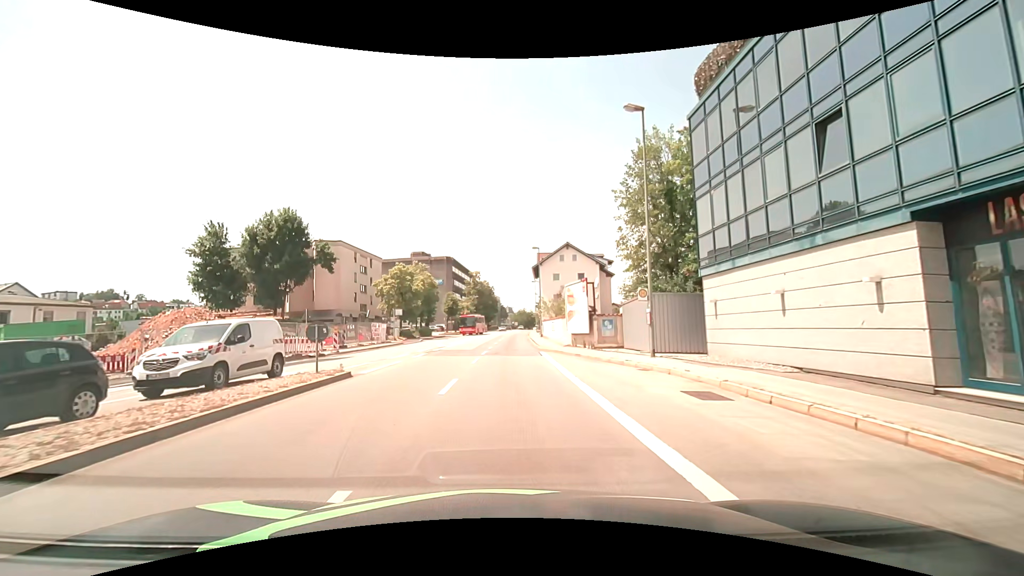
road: primary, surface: asphalt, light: Day
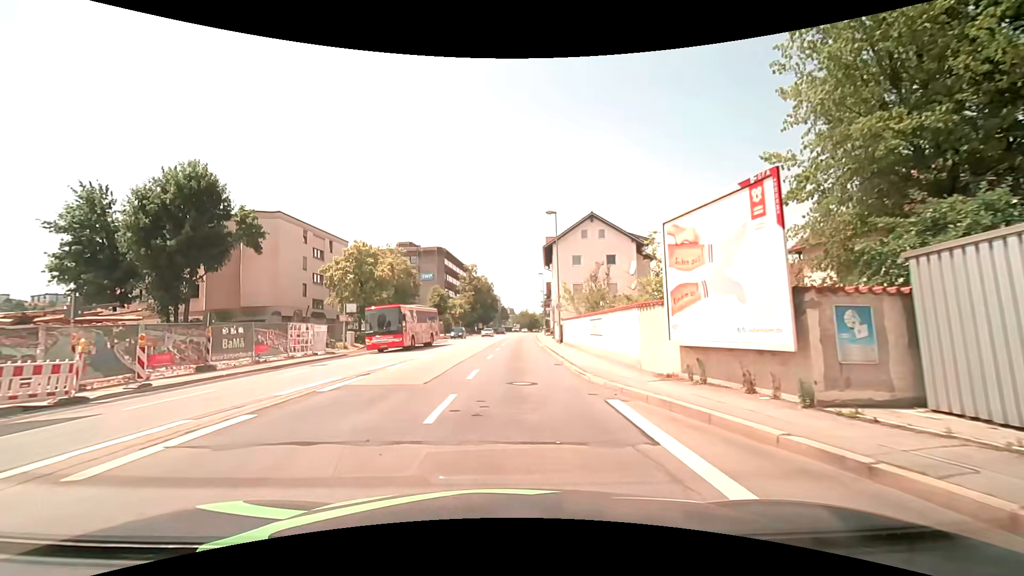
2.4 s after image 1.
(0.0, +18.4) m; 0°
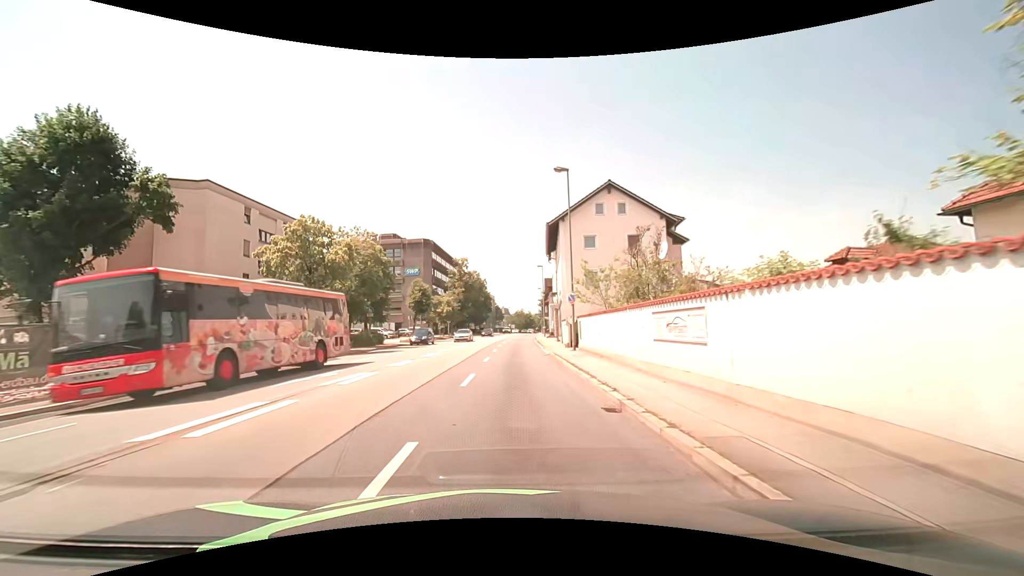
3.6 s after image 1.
(0.0, +10.7) m; +1°
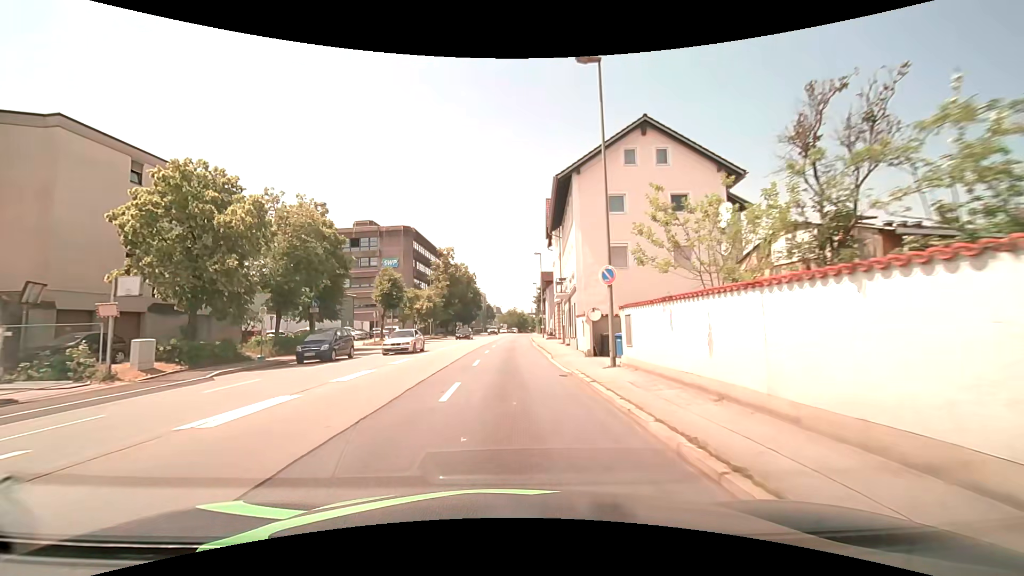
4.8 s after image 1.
(0.0, +11.6) m; +1°
(0, +10) (0, +20) (0, +30) (0, +40) (+1, +50) (+1, +60) (+1, +70) (+2, +80) (+2, +90) (+3, +100) m
